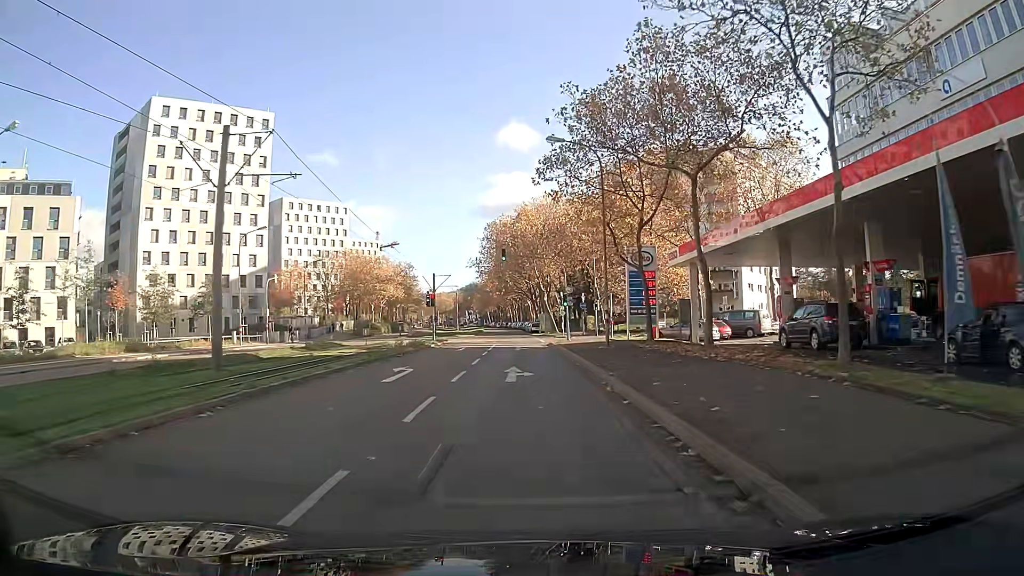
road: tertiary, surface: asphalt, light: Day
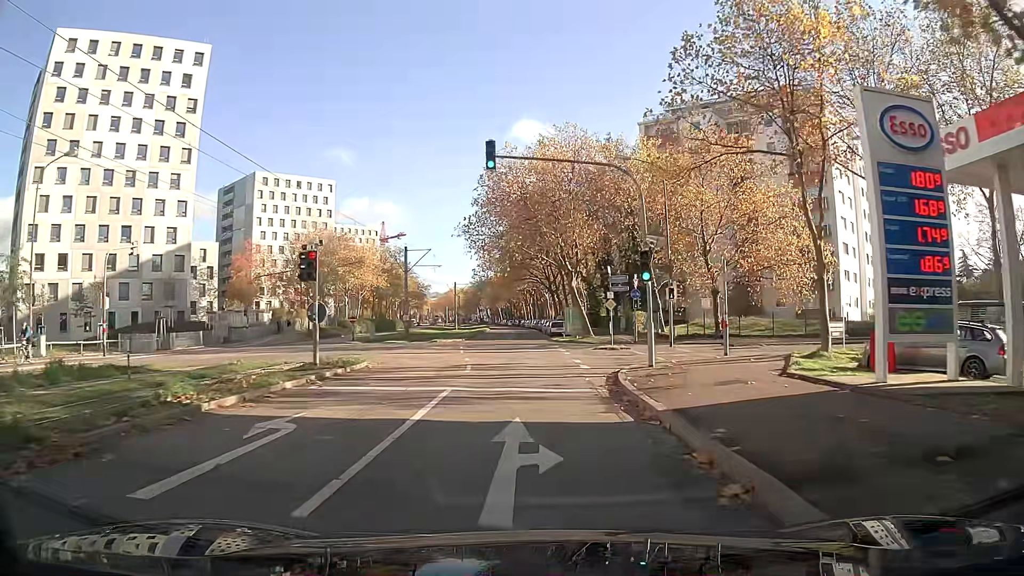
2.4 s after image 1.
(-0.3, +26.7) m; -1°
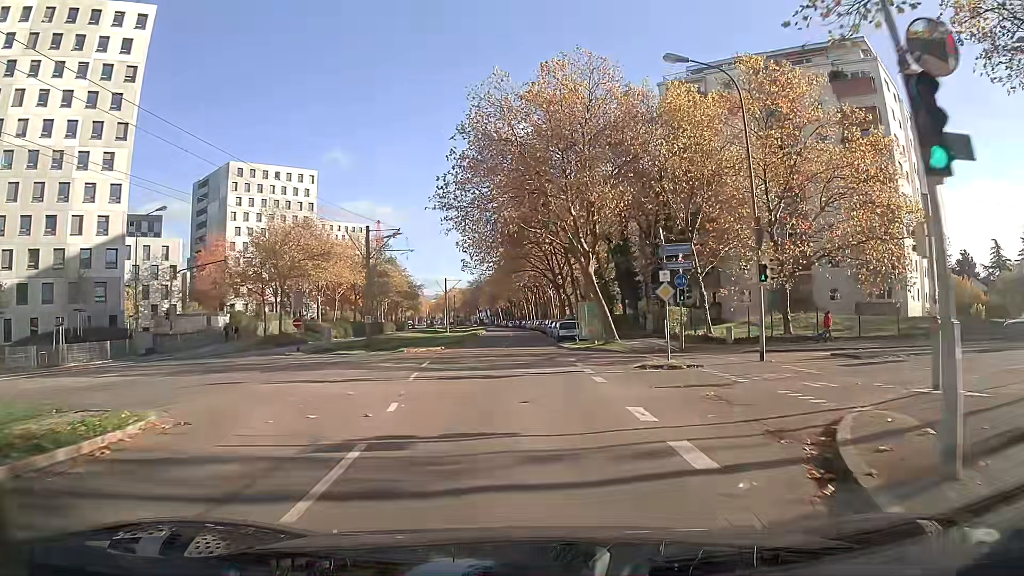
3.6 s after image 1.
(0.0, +13.0) m; 0°
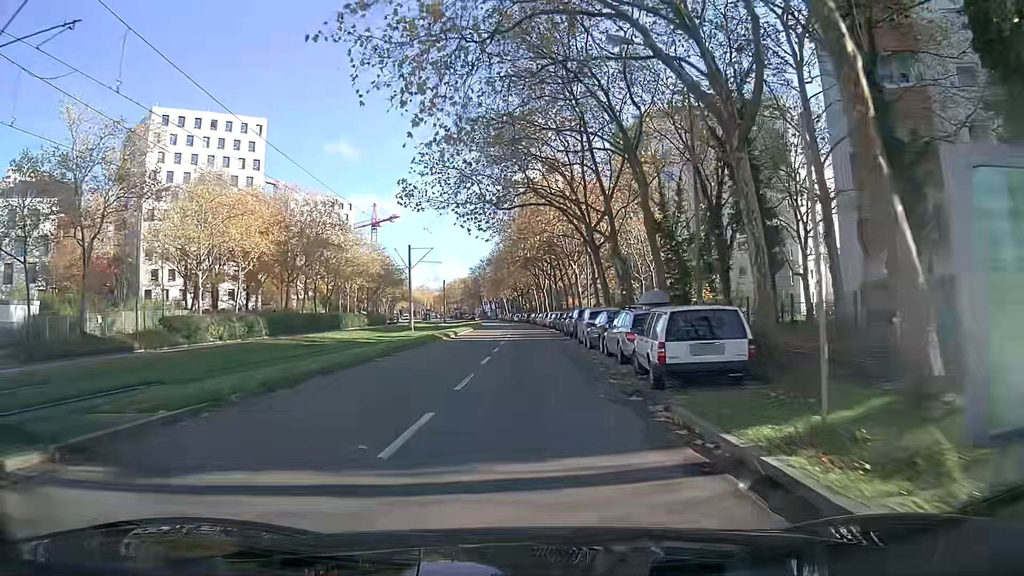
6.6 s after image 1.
(-0.3, +33.3) m; -1°
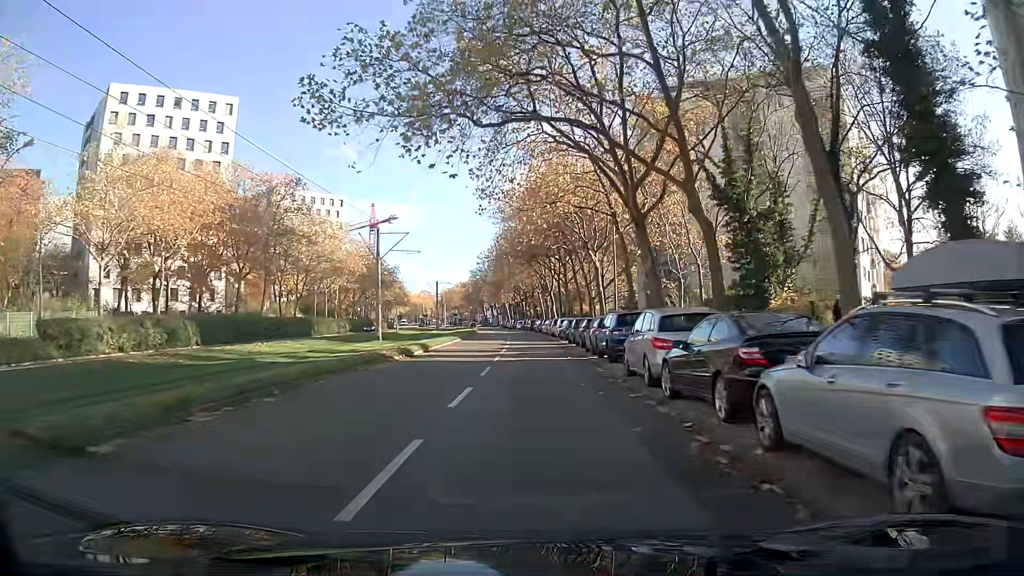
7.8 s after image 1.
(0.0, +13.8) m; 0°
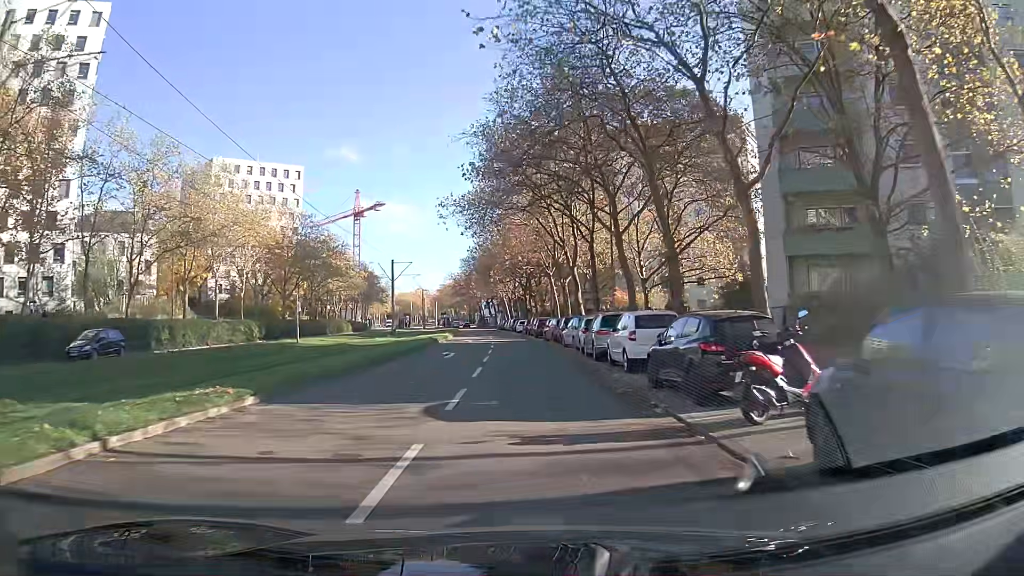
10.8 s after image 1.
(-0.5, +35.3) m; -2°
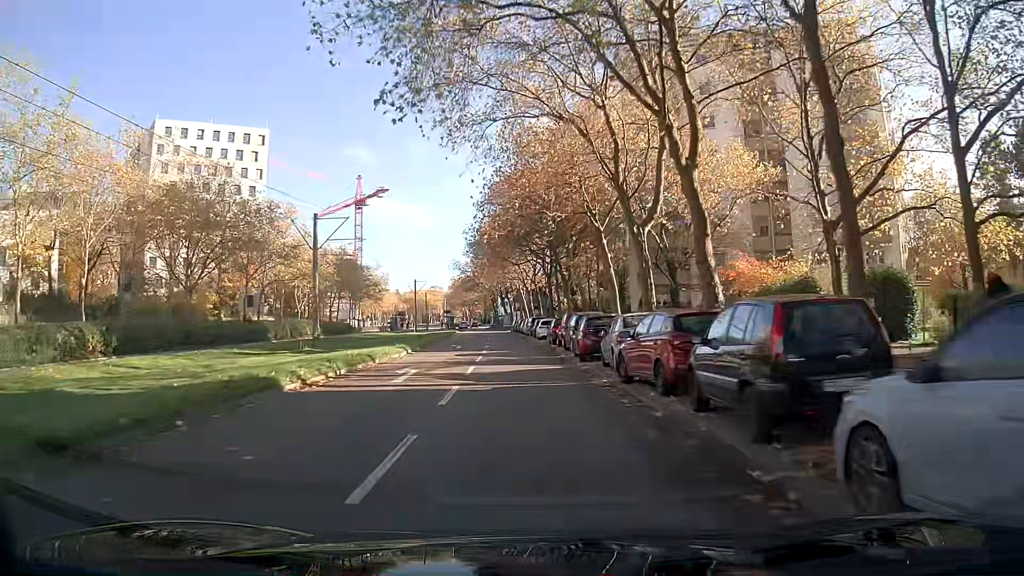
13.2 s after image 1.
(-0.4, +29.1) m; -2°
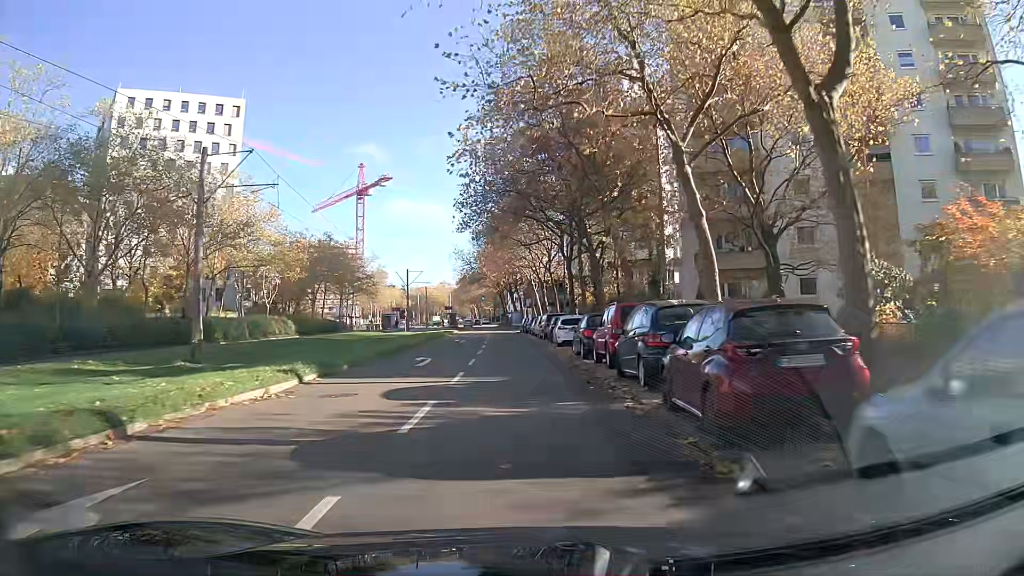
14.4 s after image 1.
(-0.1, +14.8) m; -1°
(0, +10) (0, +20) (-1, +30) (-1, +40) (-2, +50) (-2, +60) (-3, +70) (-4, +80) (-5, +90) (-6, +100) m
